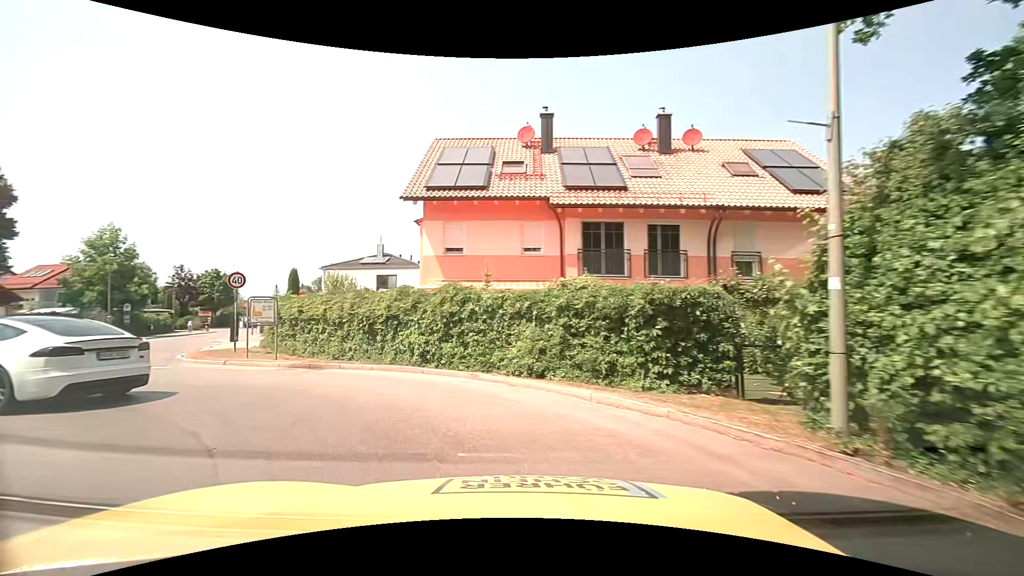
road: tertiary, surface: asphalt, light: Day
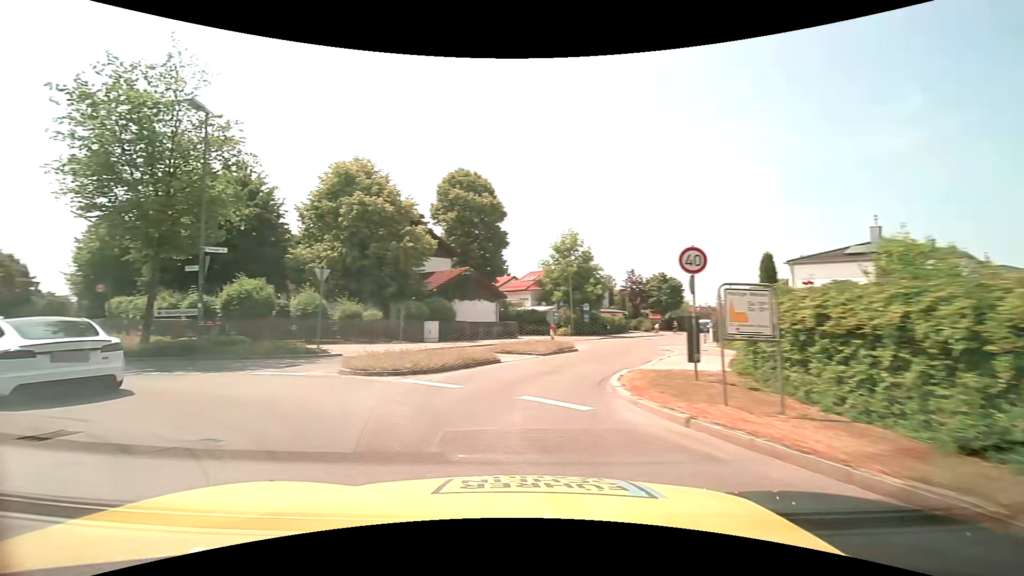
(-3.3, +8.5) m; -46°
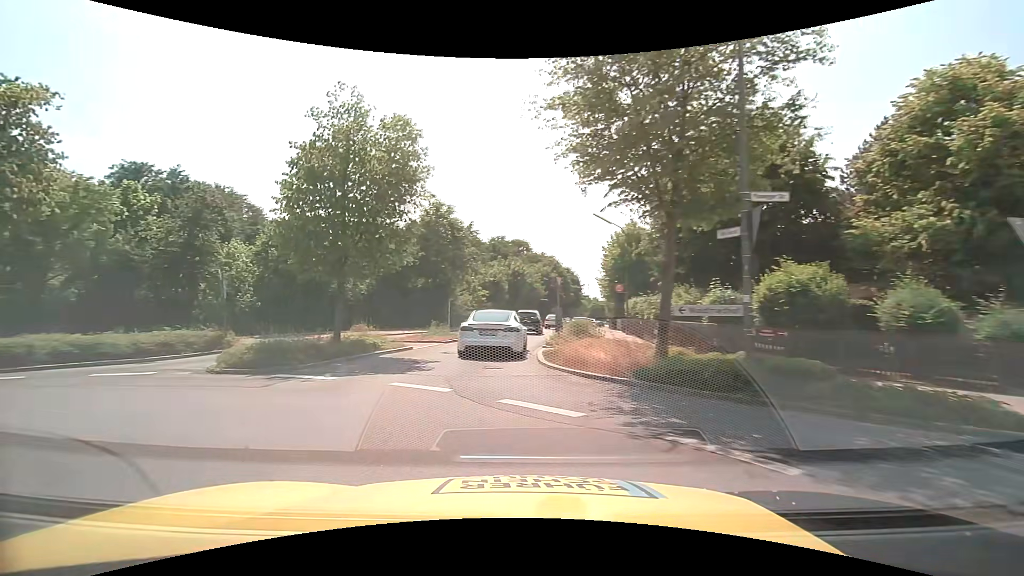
(-4.4, +8.2) m; -53°
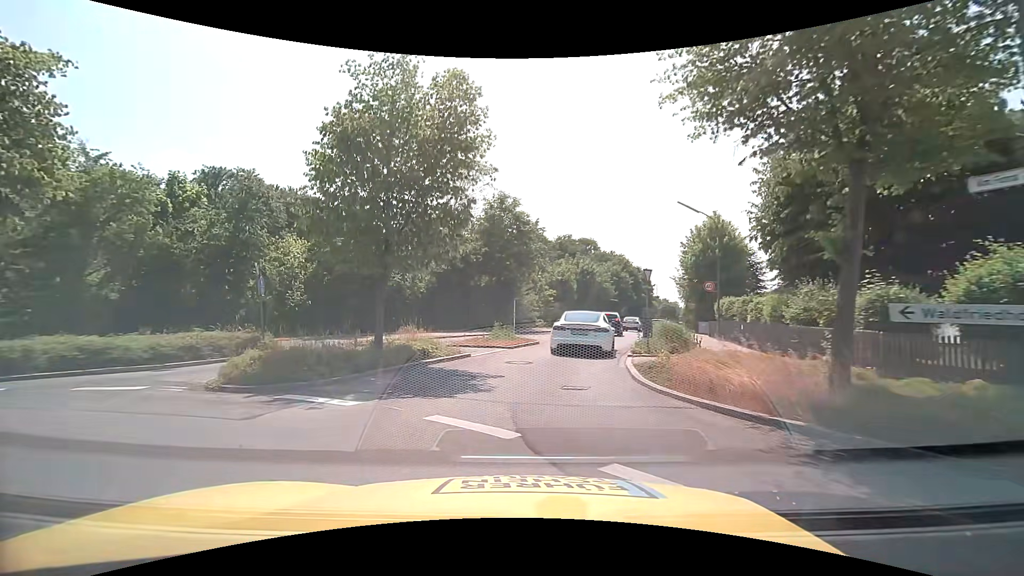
(-0.2, +3.3) m; -8°
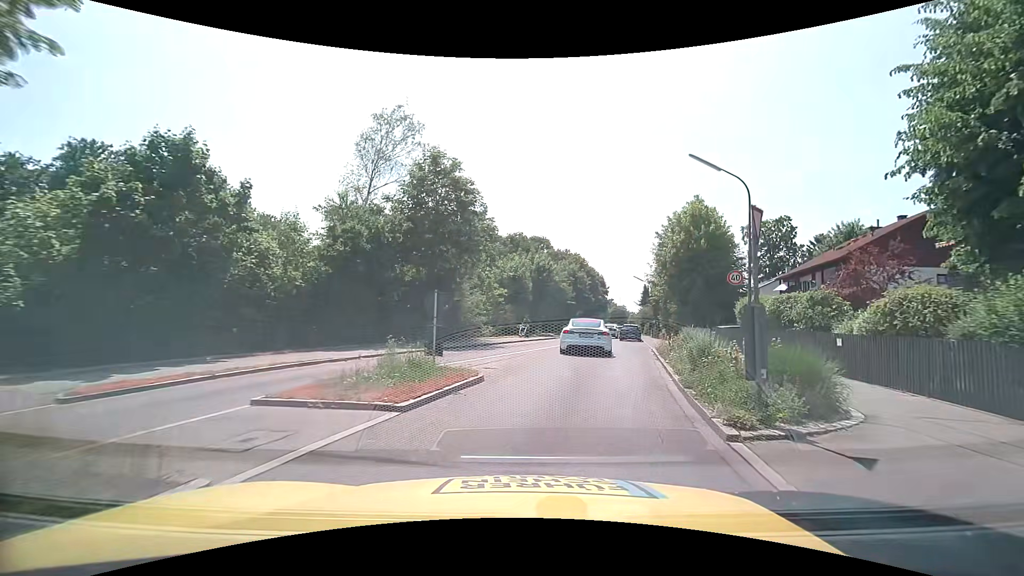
(+0.3, +10.7) m; +7°
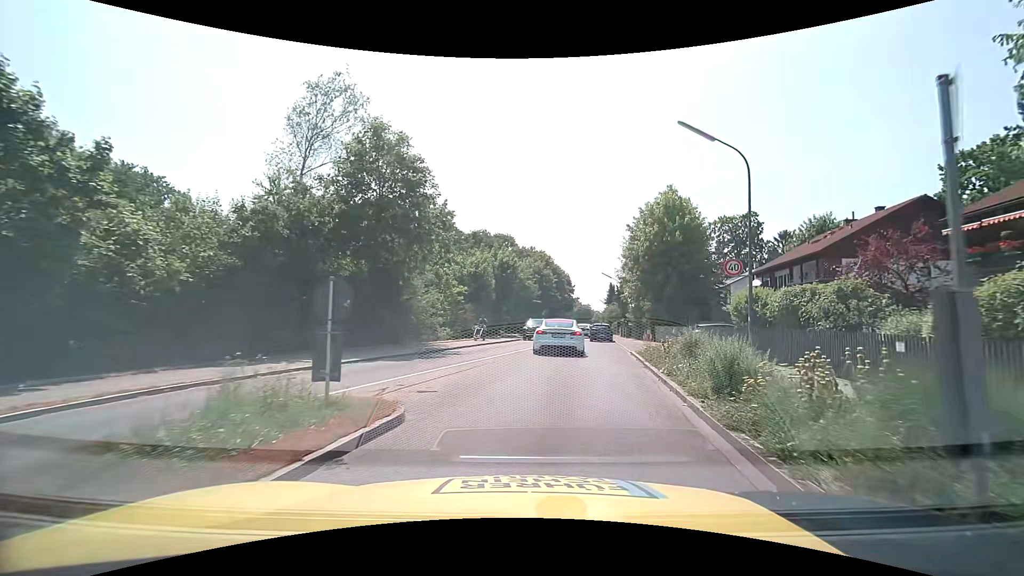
(+0.1, +3.9) m; +2°
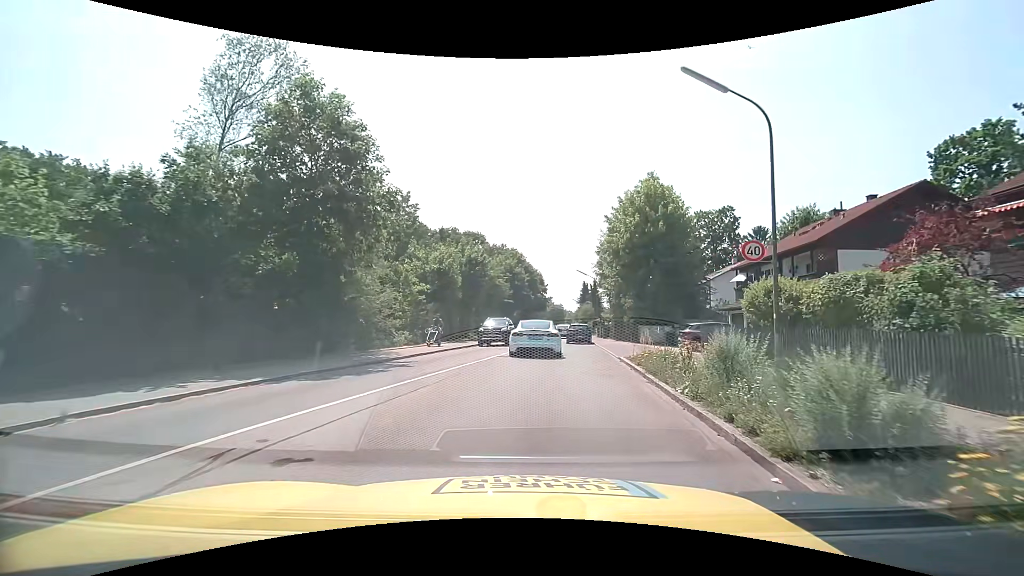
(+0.2, +4.0) m; +3°
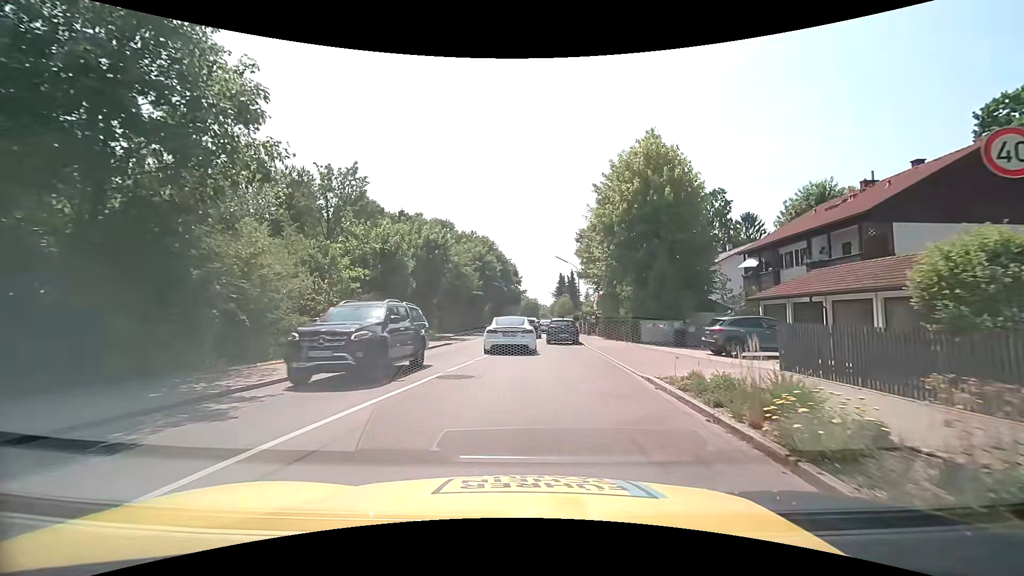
(+0.3, +8.1) m; +4°
(0, +10) (0, +20) (0, +30) (0, +40) (+2, +50) (+2, +60) (+2, +70) (+1, +80) (+1, +90) (+1, +100) m
